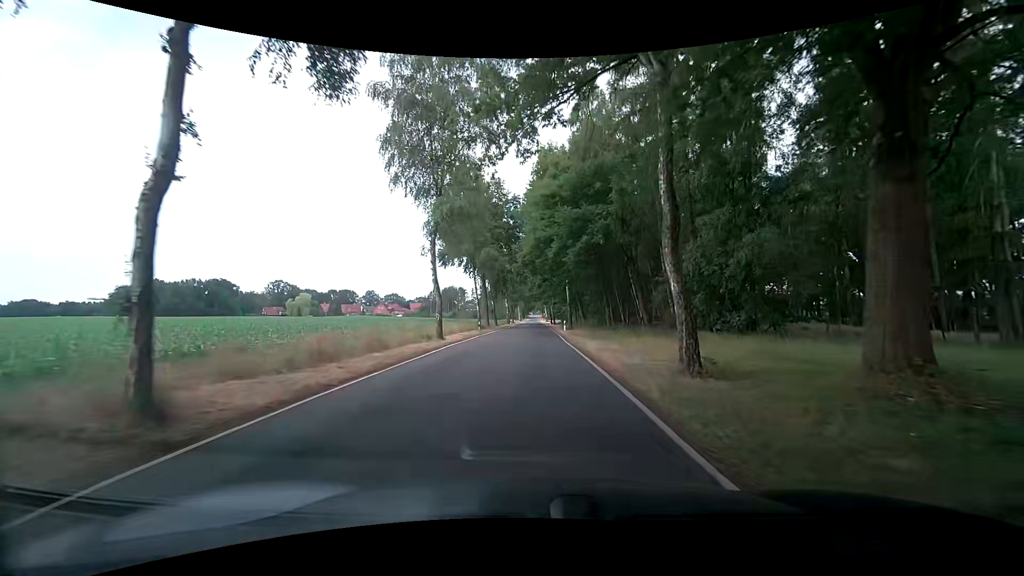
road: tertiary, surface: asphalt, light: Day
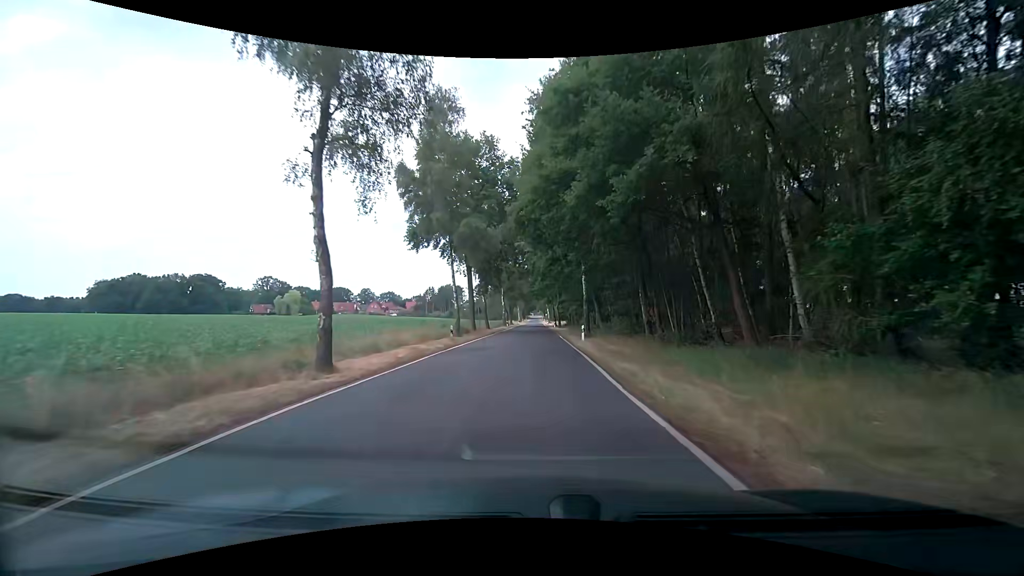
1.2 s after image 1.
(-0.2, +15.6) m; 0°
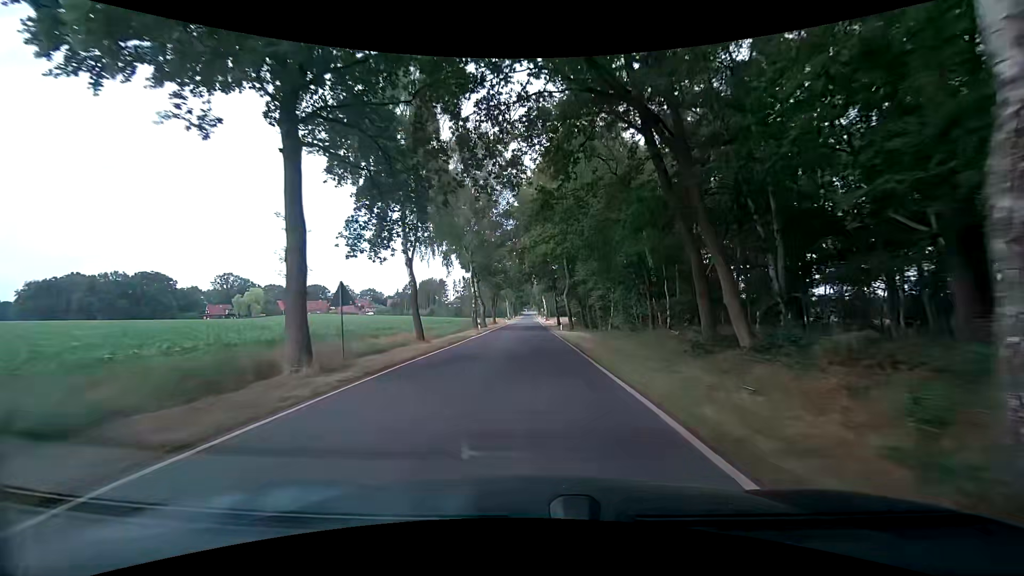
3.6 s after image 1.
(0.0, +33.4) m; 0°
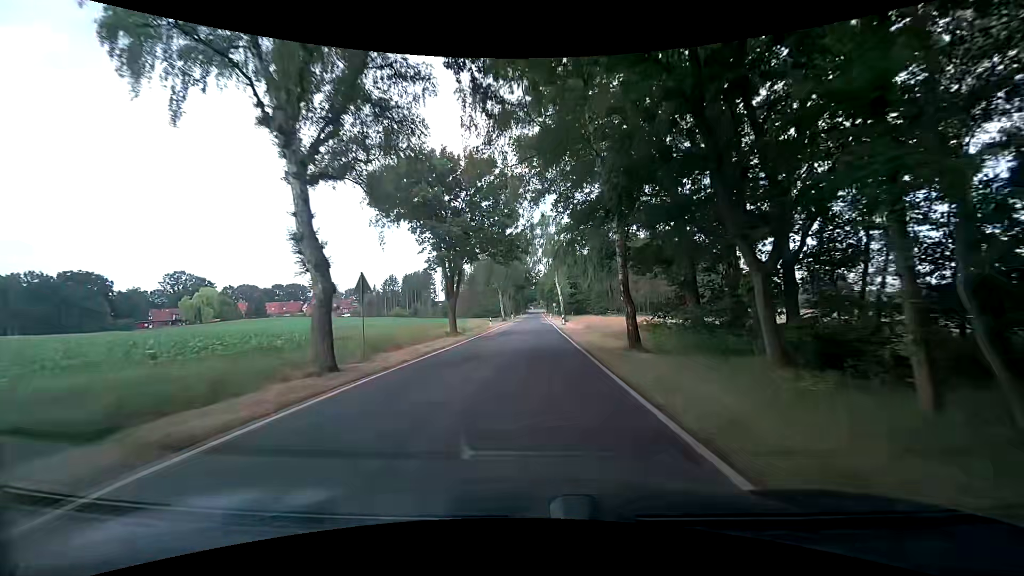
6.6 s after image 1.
(-0.1, +45.1) m; -1°
(0, +10) (0, +20) (0, +30) (+1, +40) (+1, +50) (+1, +60) (+1, +70) (+1, +80) (+1, +90) (+1, +100) m
